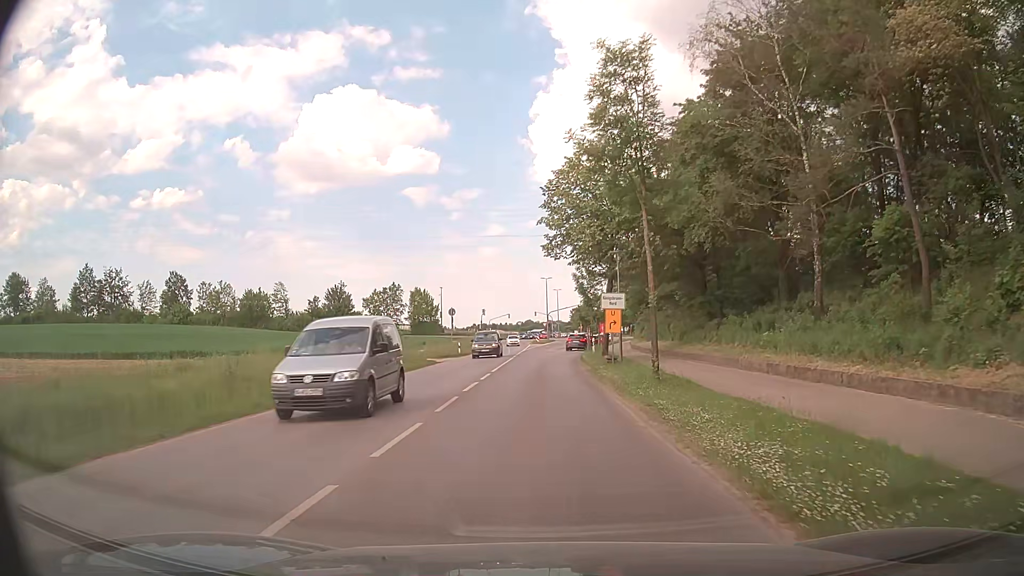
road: tertiary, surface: asphalt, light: Day
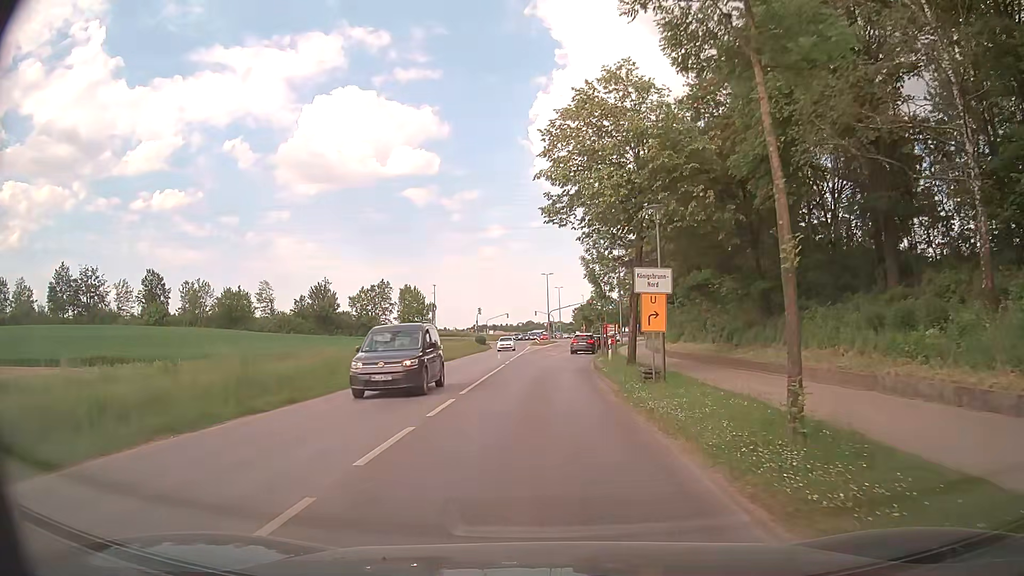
(0.0, +9.5) m; 0°
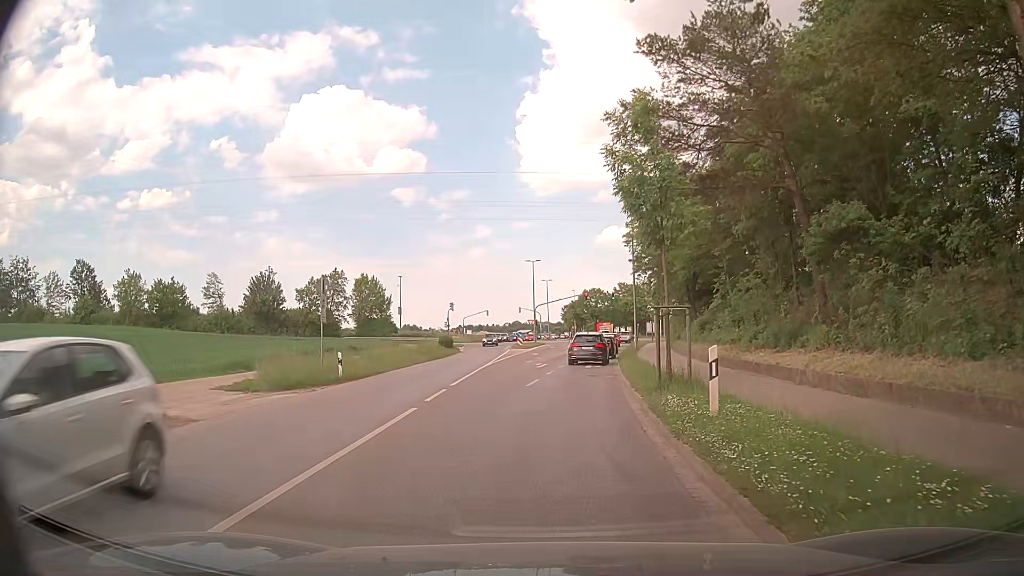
(+0.1, +19.5) m; +1°
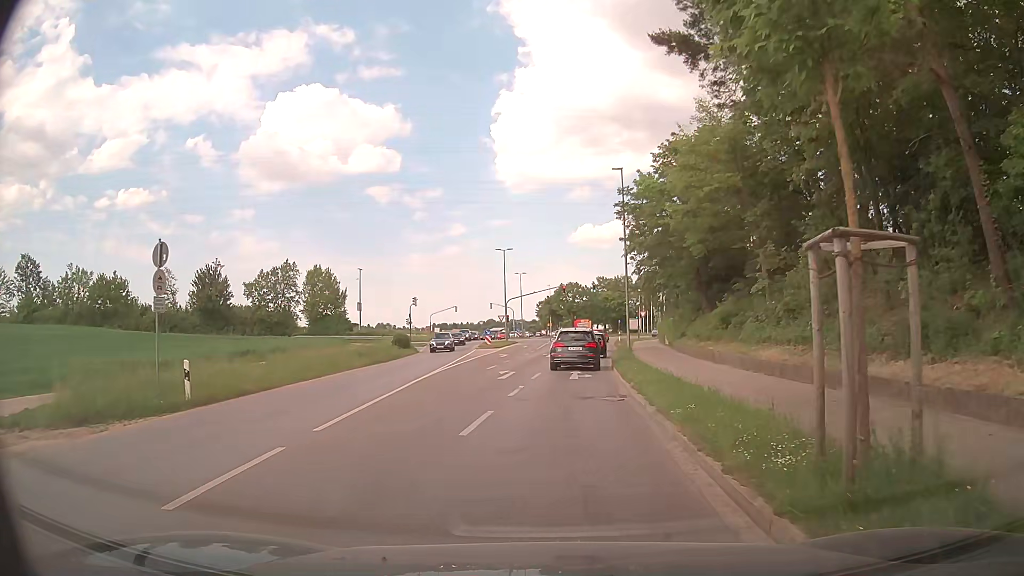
(+0.1, +9.6) m; +2°
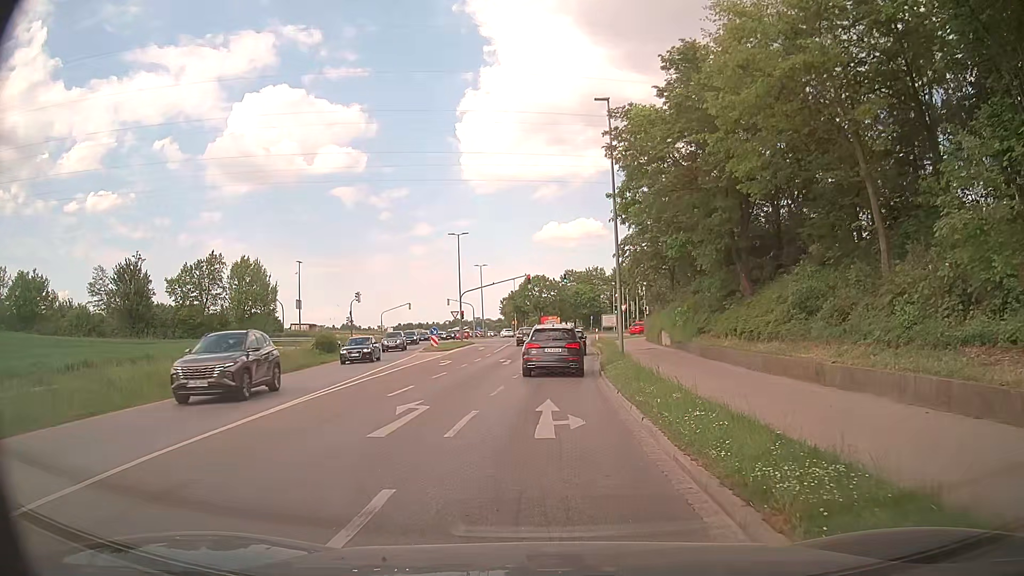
(+0.1, +12.1) m; +1°
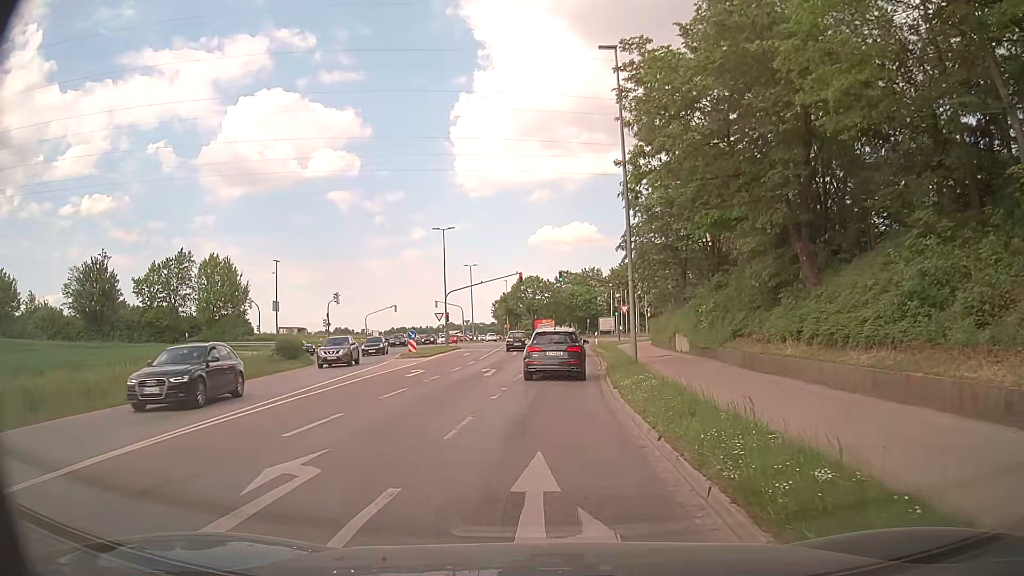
(+0.1, +5.9) m; 0°
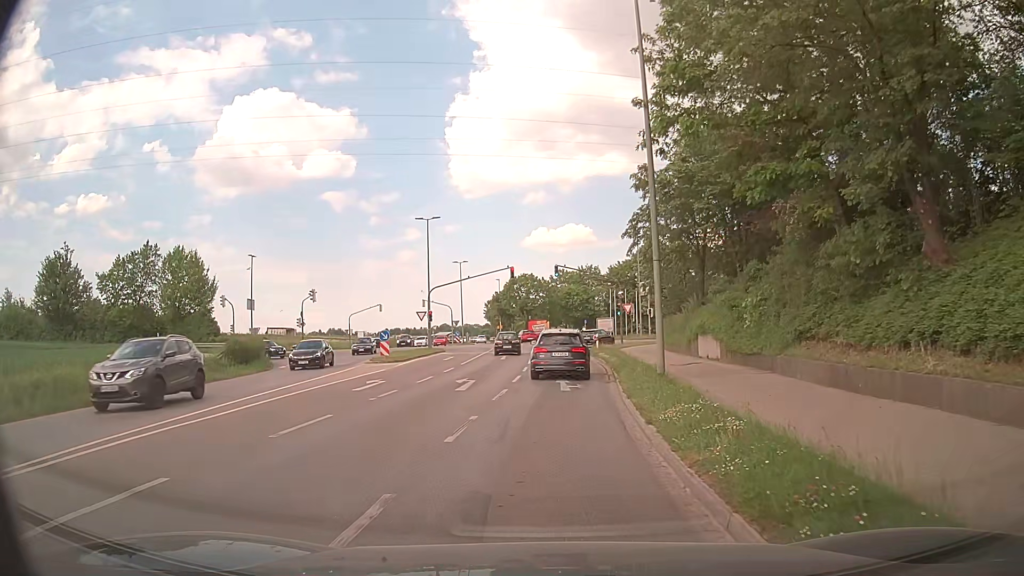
(+0.1, +6.0) m; 0°
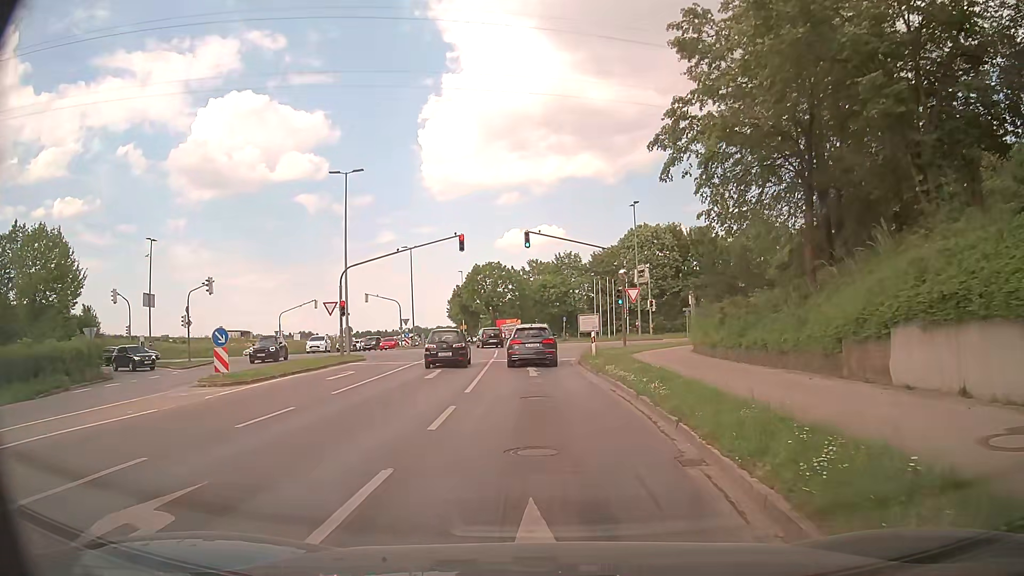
(+0.7, +17.1) m; +5°
(0, +10) (-1, +20) (-1, +30) (+1, +40) (+8, +46) (+18, +49) (+28, +50) (+38, +51) (+48, +51) (+58, +52) m
